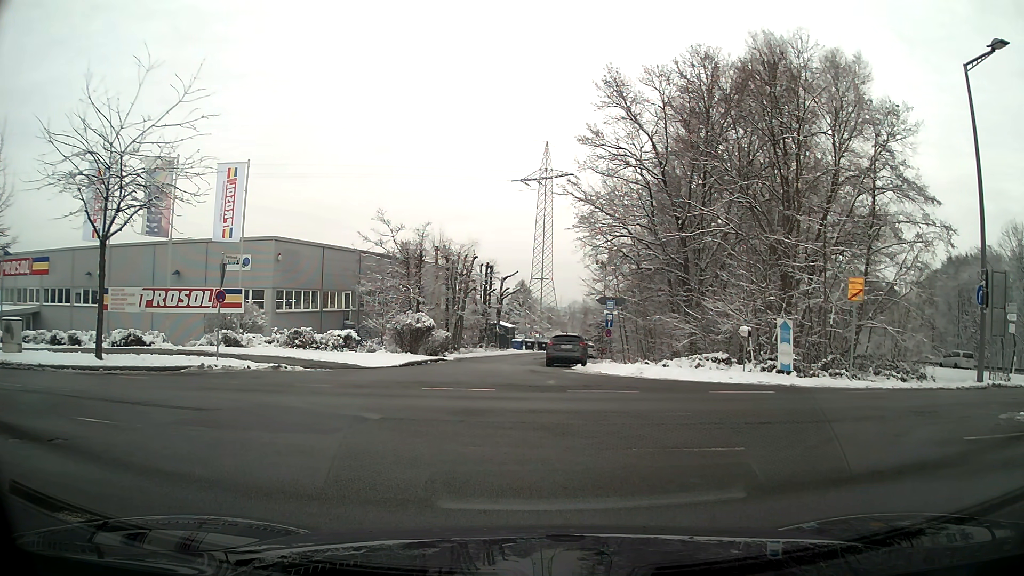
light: Day
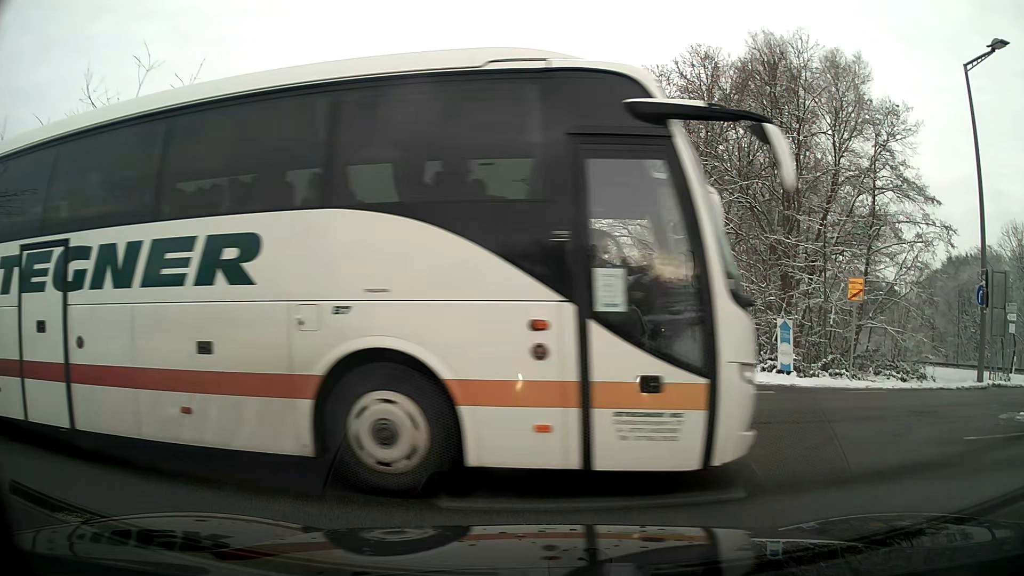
(0.0, 0.0) m; 0°
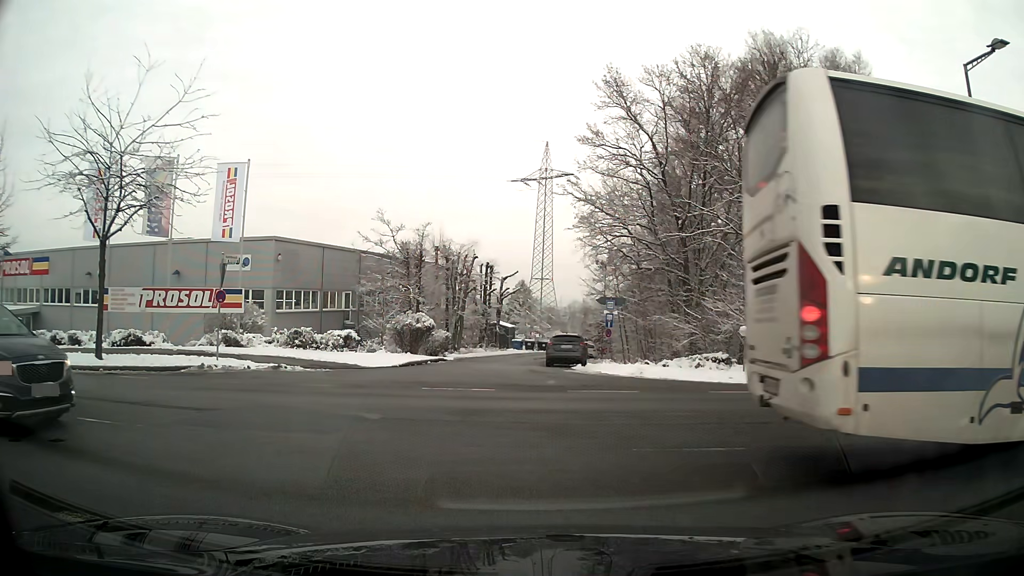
(0.0, 0.0) m; 0°
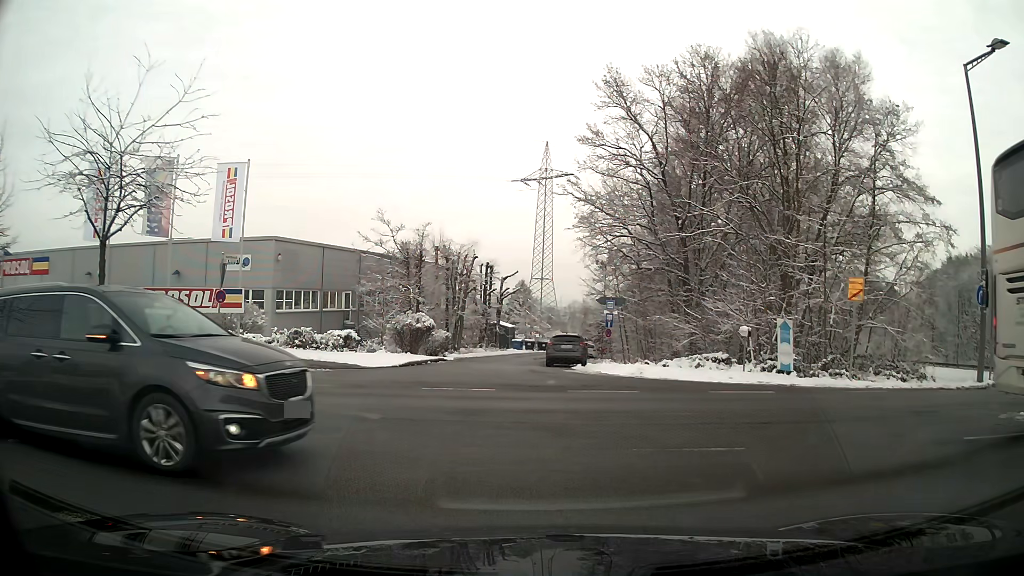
(0.0, 0.0) m; 0°
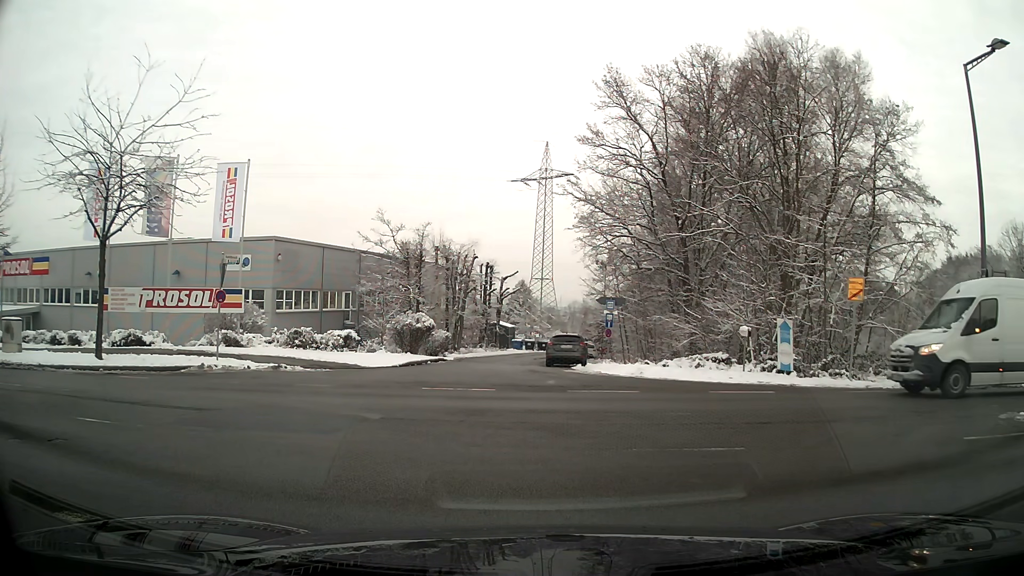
(0.0, 0.0) m; 0°
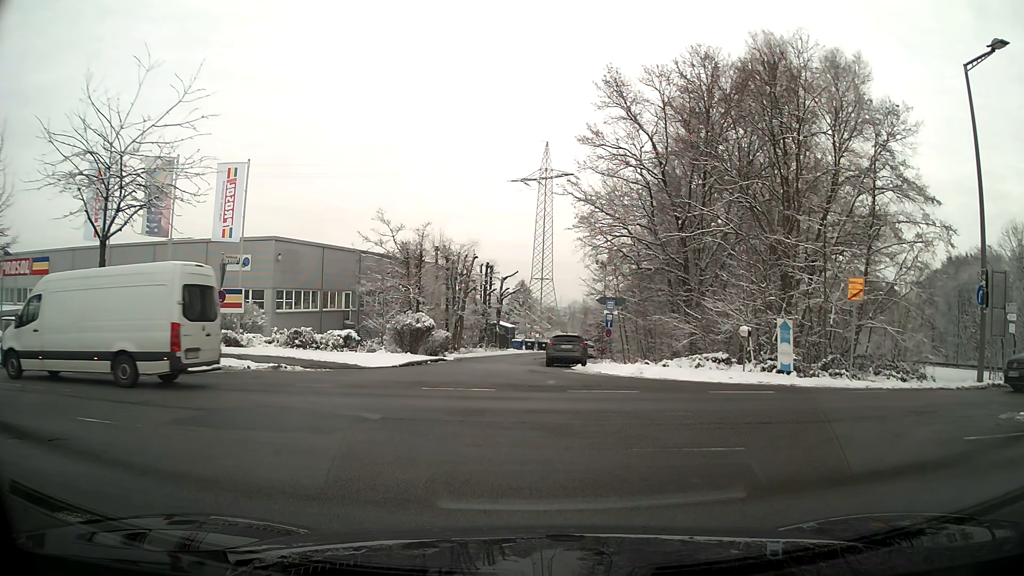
(0.0, 0.0) m; 0°
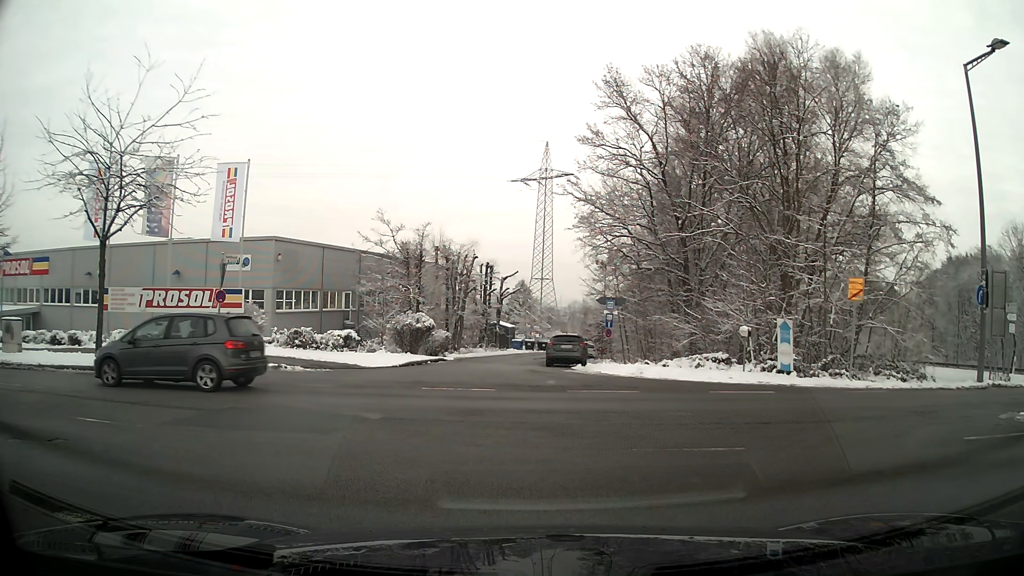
(0.0, 0.0) m; 0°
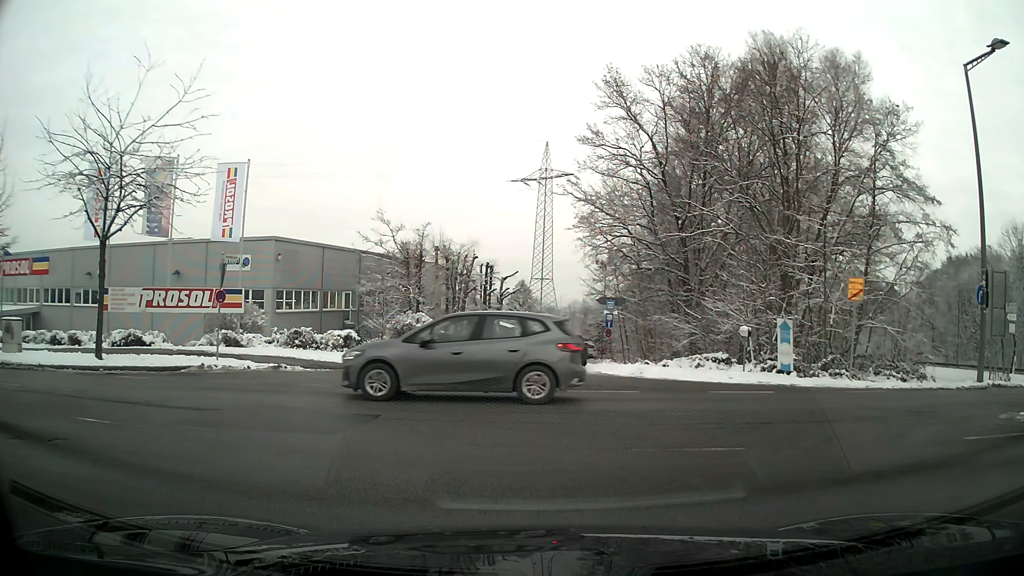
(0.0, 0.0) m; 0°
